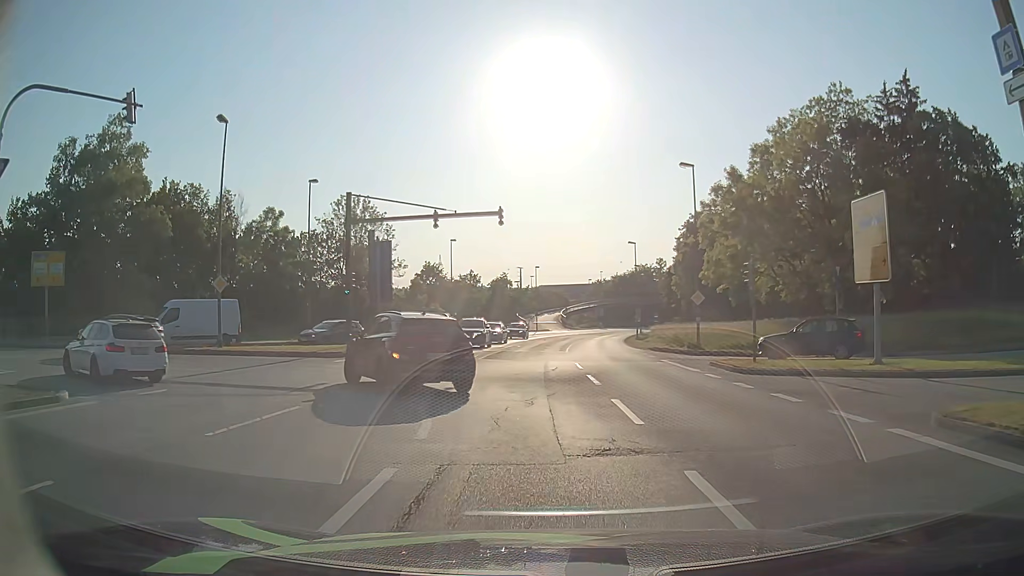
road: primary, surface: asphalt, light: Day
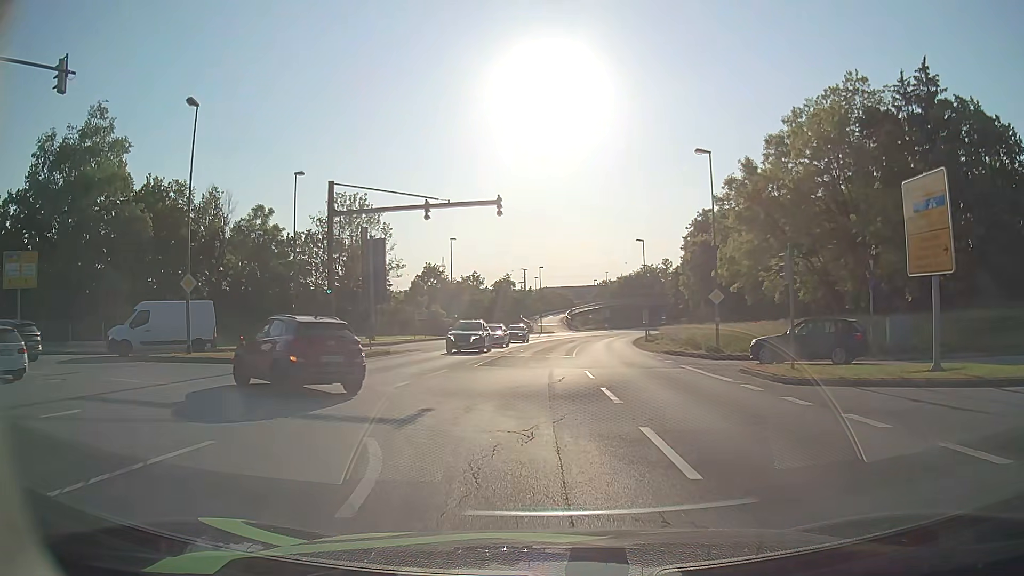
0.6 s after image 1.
(0.0, +3.2) m; -1°
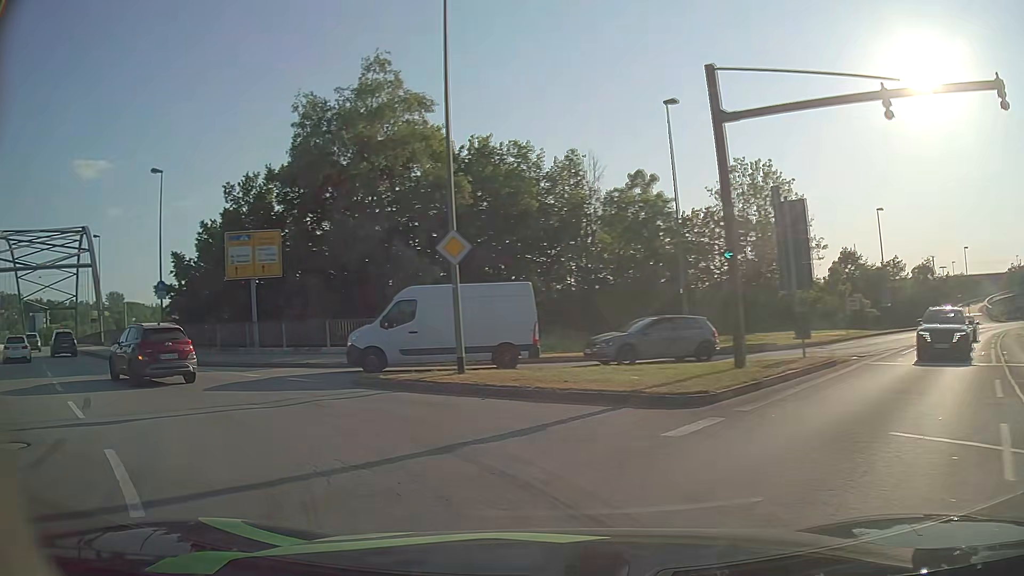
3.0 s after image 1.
(-2.8, +12.6) m; -34°
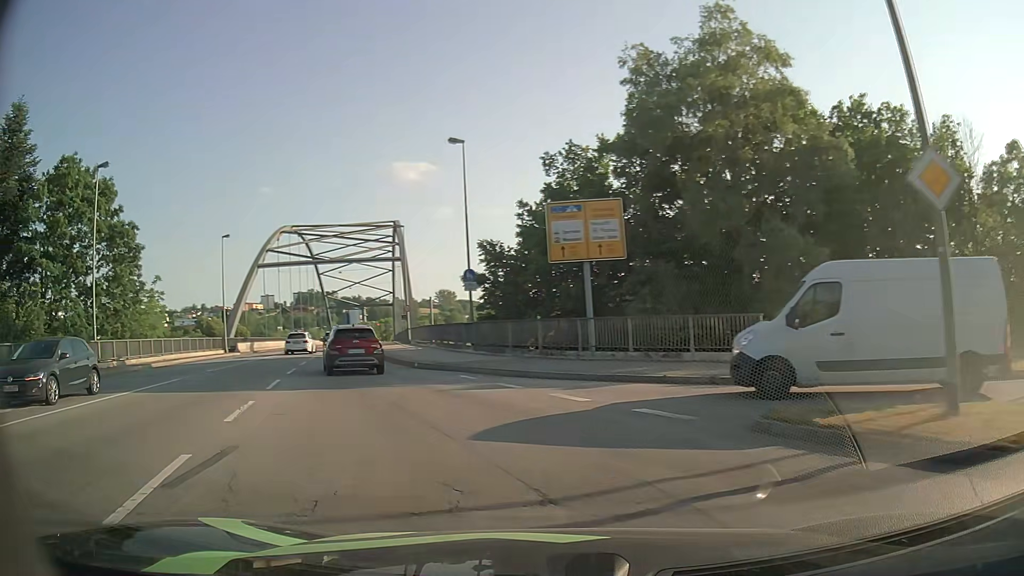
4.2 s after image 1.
(-1.9, +6.9) m; -30°
